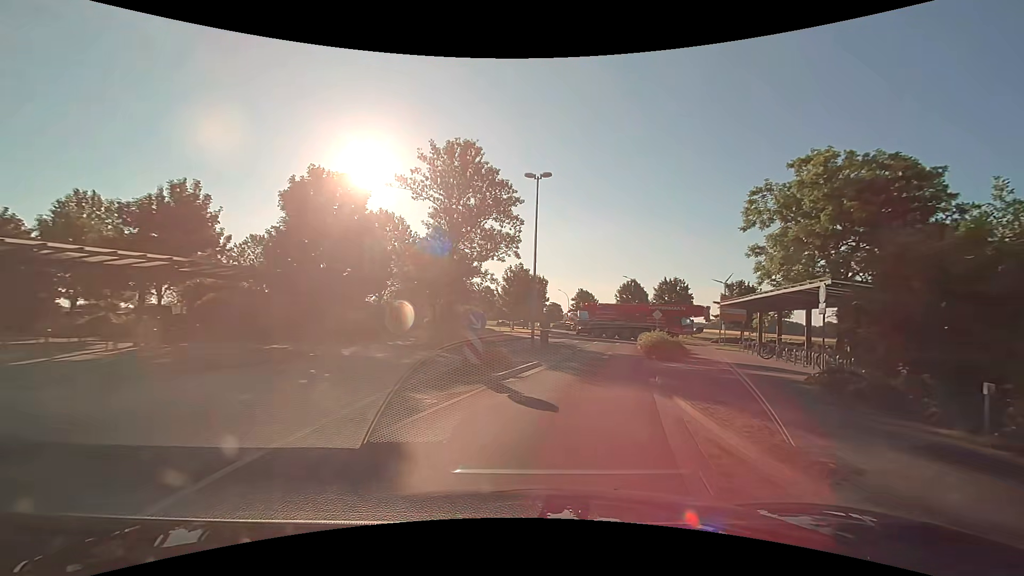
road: secondary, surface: asphalt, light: Day
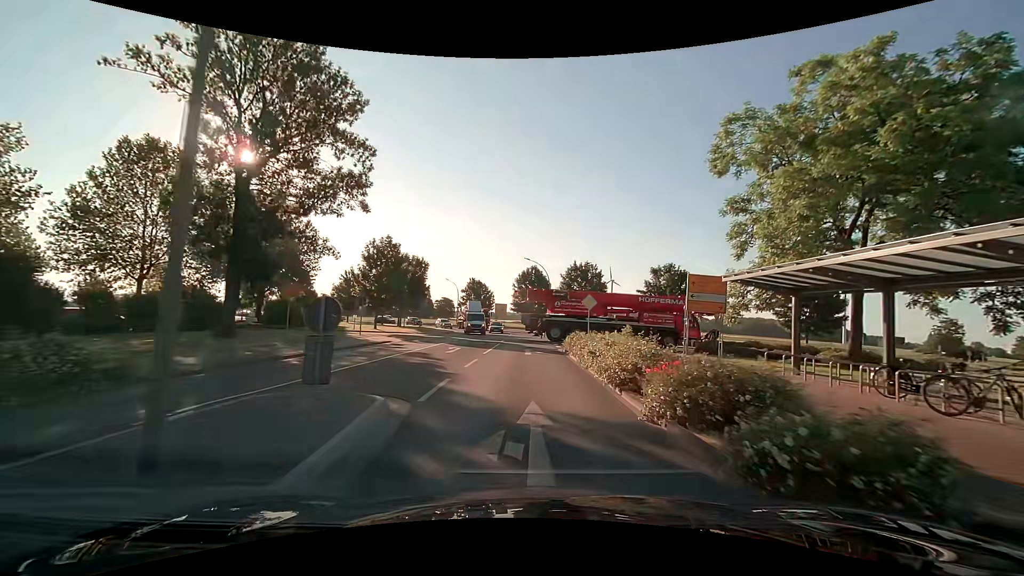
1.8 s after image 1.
(+2.4, +18.4) m; +13°
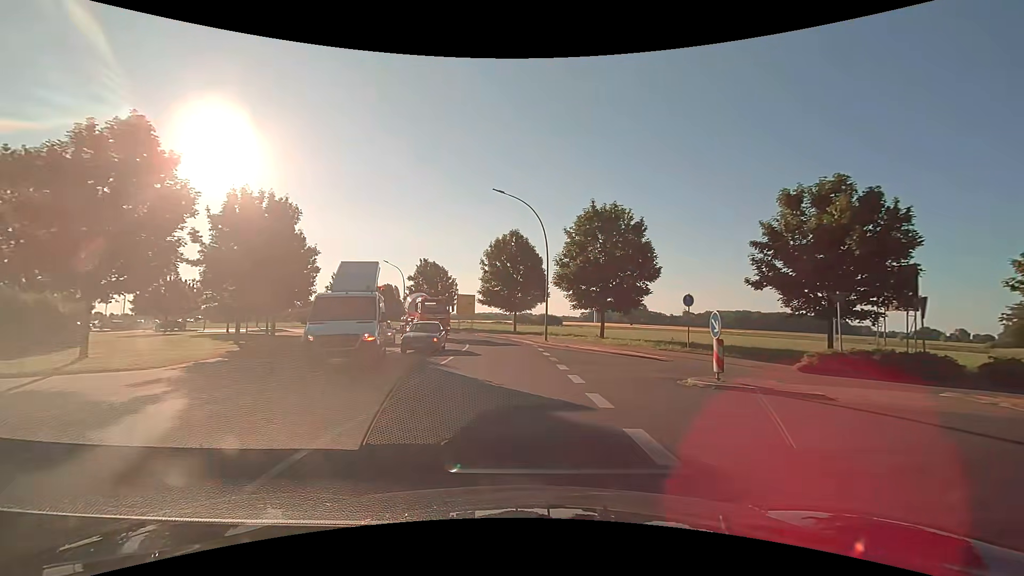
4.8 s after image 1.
(+0.4, +31.5) m; +2°
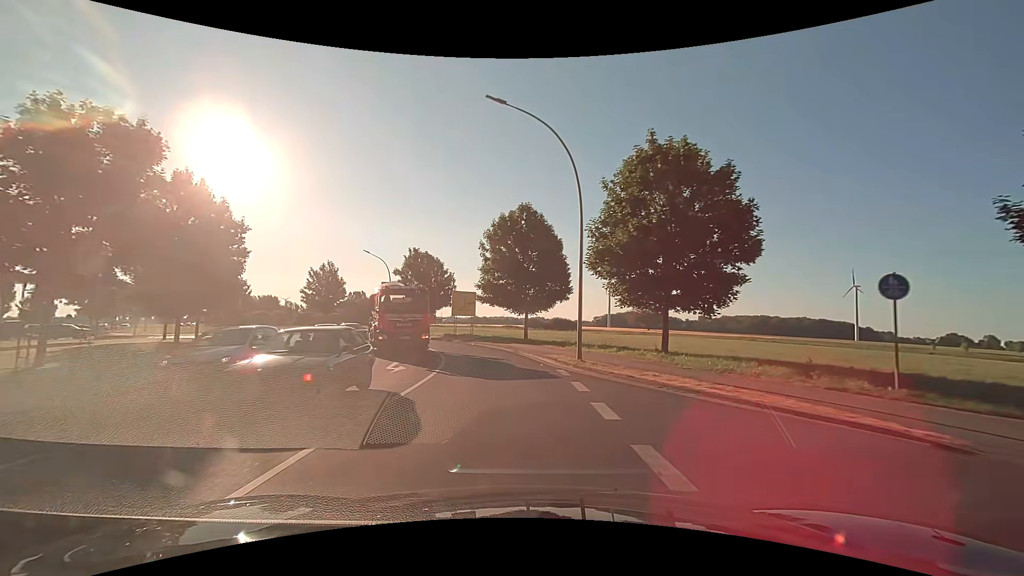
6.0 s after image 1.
(-0.2, +12.8) m; -2°
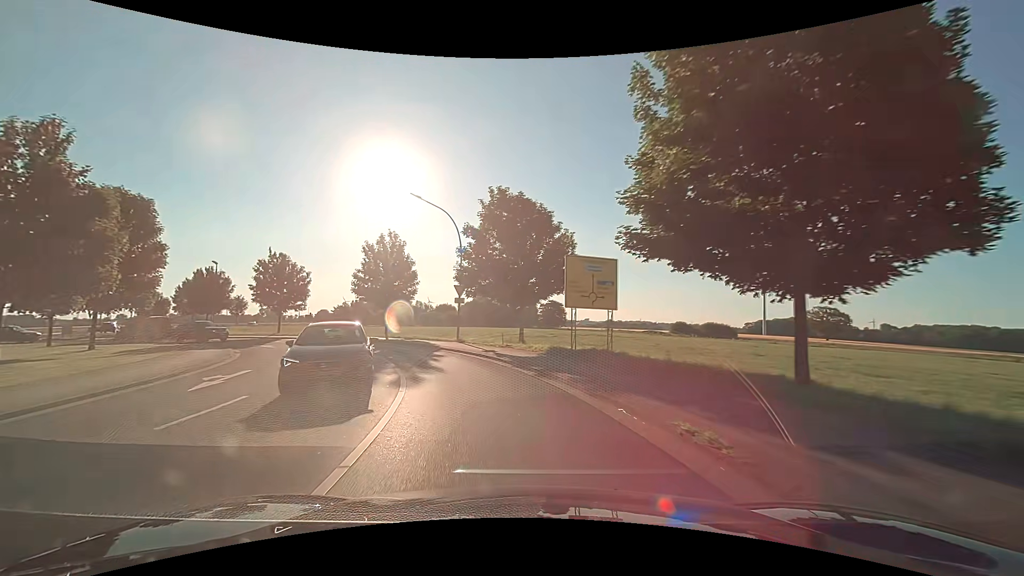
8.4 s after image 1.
(-2.4, +25.7) m; -16°
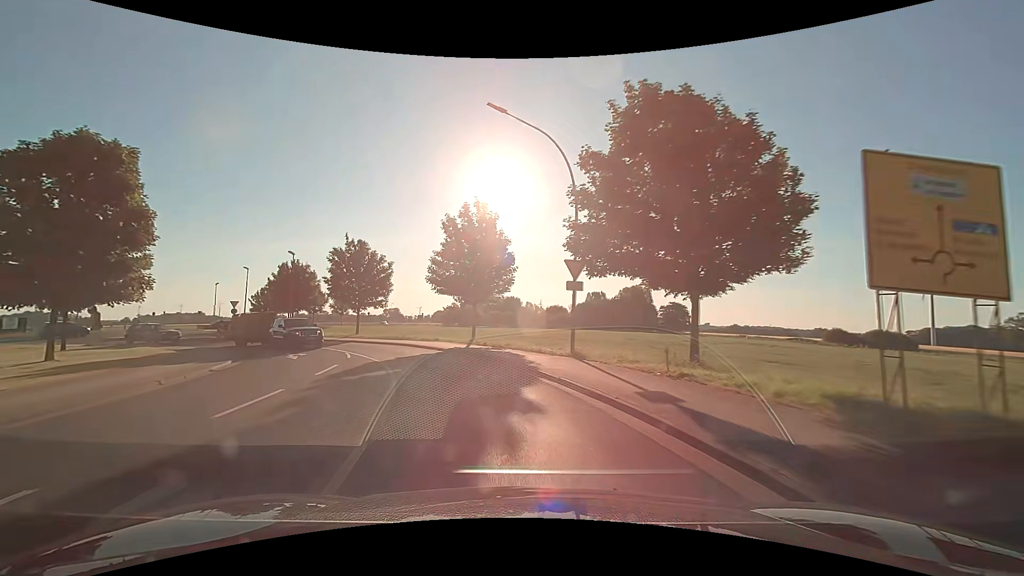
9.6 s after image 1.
(-1.3, +12.8) m; -12°
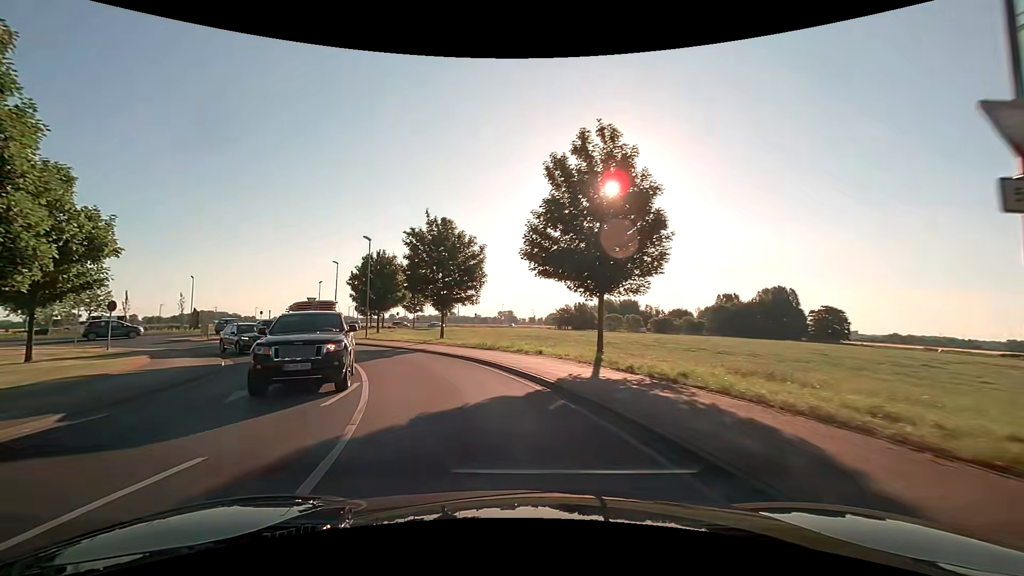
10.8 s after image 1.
(-1.4, +12.5) m; -13°
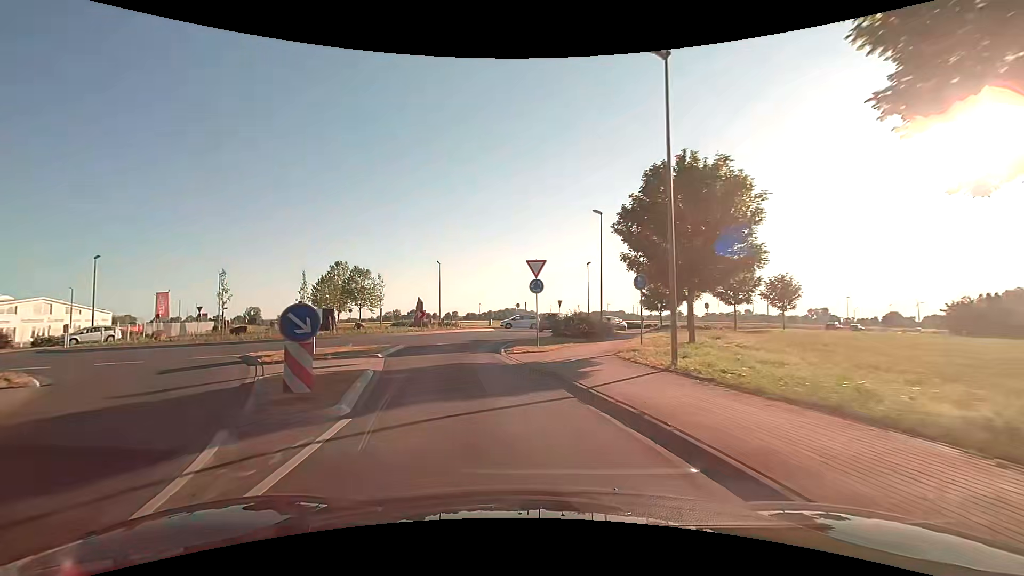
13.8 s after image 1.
(-8.4, +27.8) m; -32°
(-1, +10) (-3, +20) (-3, +30) (-1, +39) (+5, +48) (+11, +55) (+19, +62) (+27, +68) (+35, +74) (+42, +81) m
